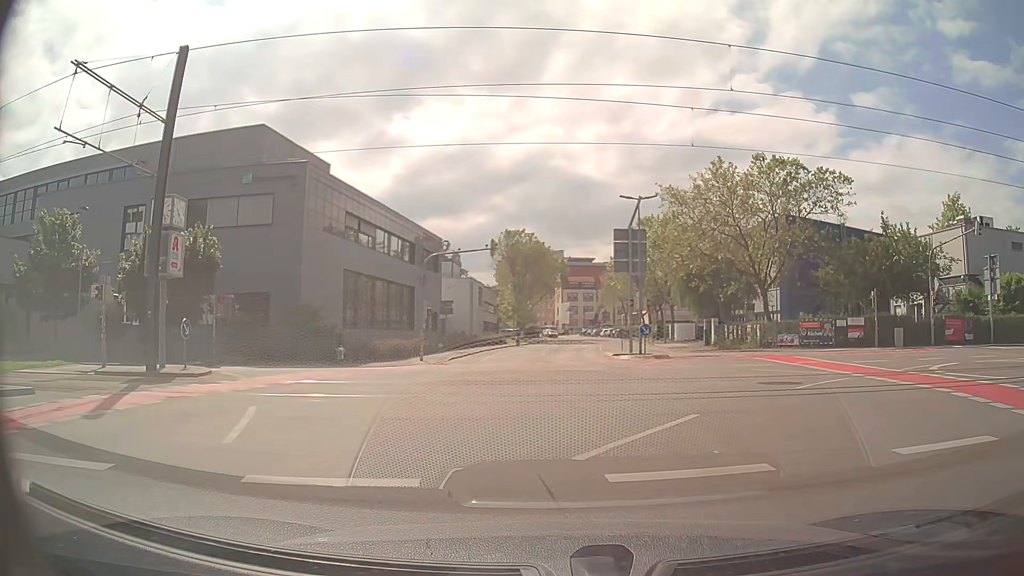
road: secondary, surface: asphalt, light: Day
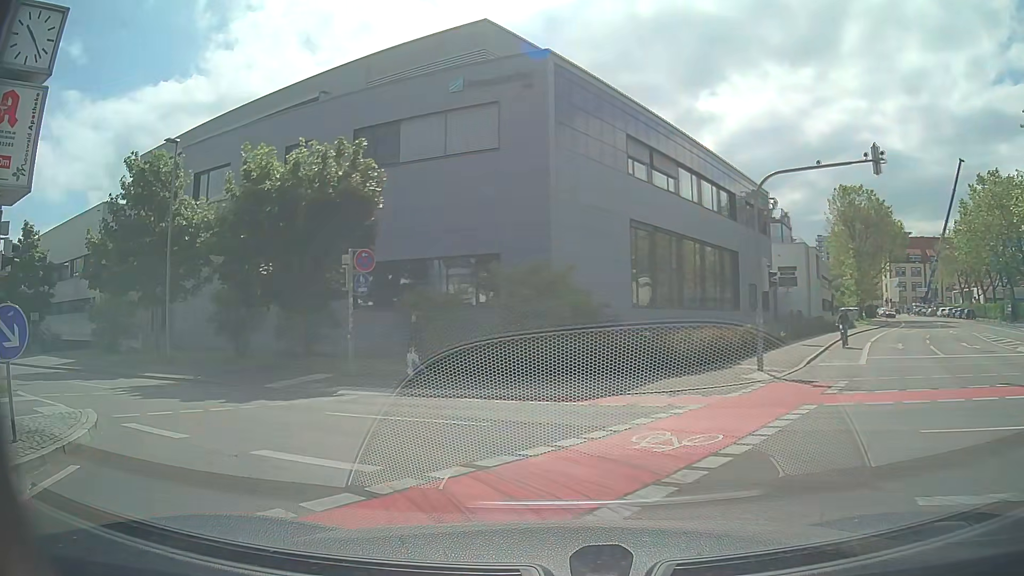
(-2.8, +16.2) m; -27°
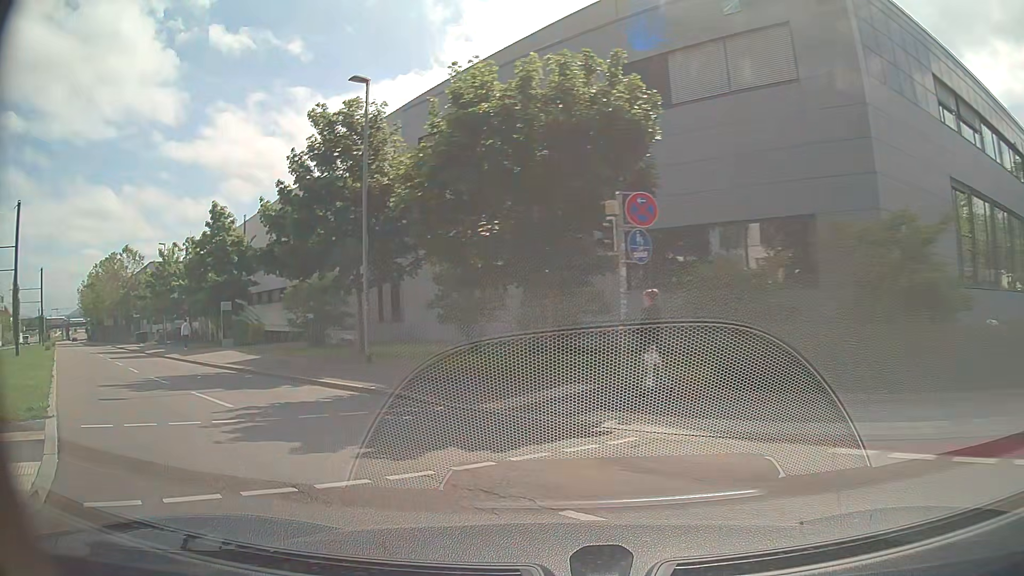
(-1.3, +6.3) m; -22°
(-3, +9) (-9, +17) (-16, +24) (-23, +32) (-30, +39) (-37, +46) (-44, +53) (-52, +60) (-59, +66) (-66, +73) m
